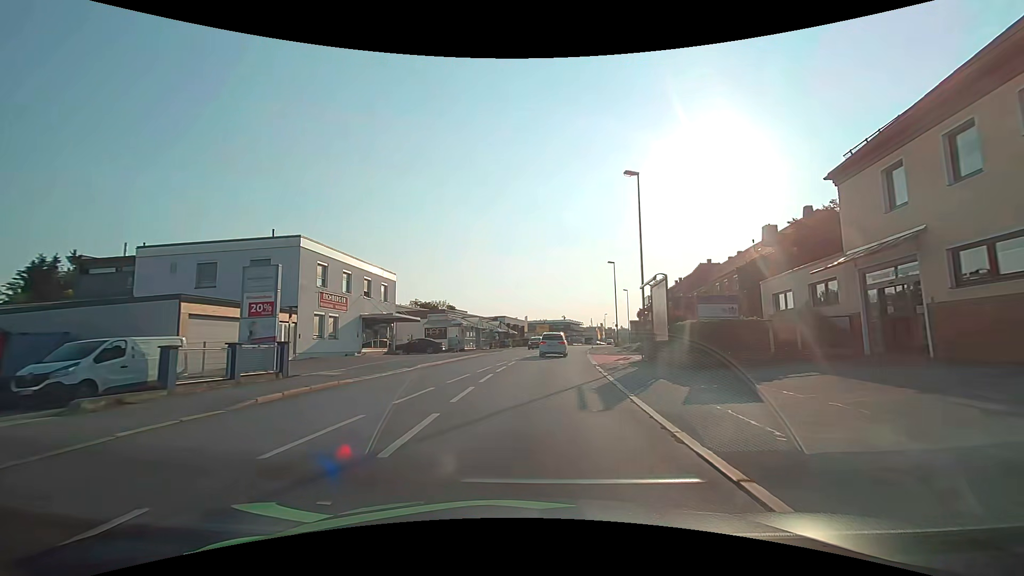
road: tertiary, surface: asphalt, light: Day
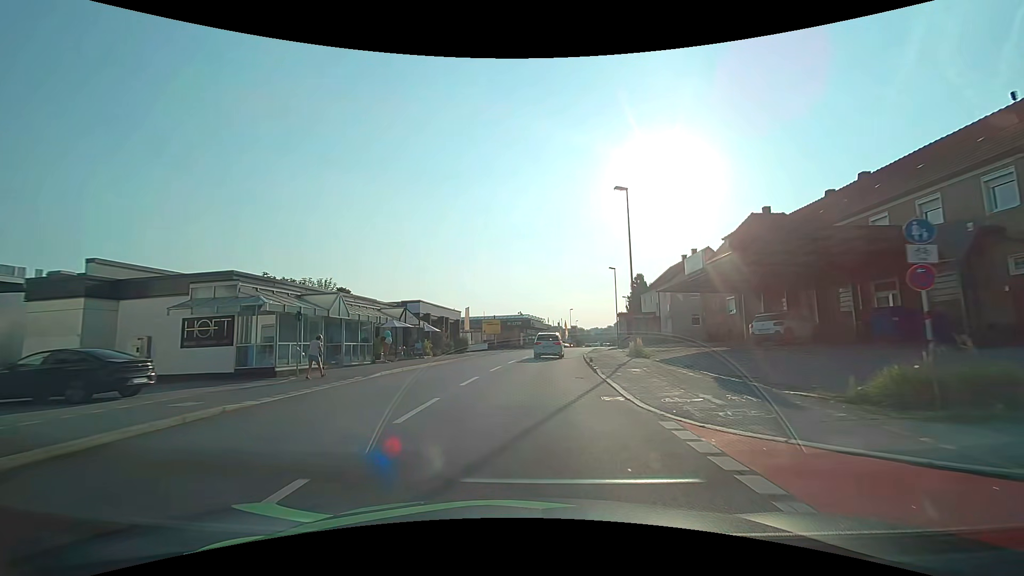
(+1.5, +30.6) m; +5°
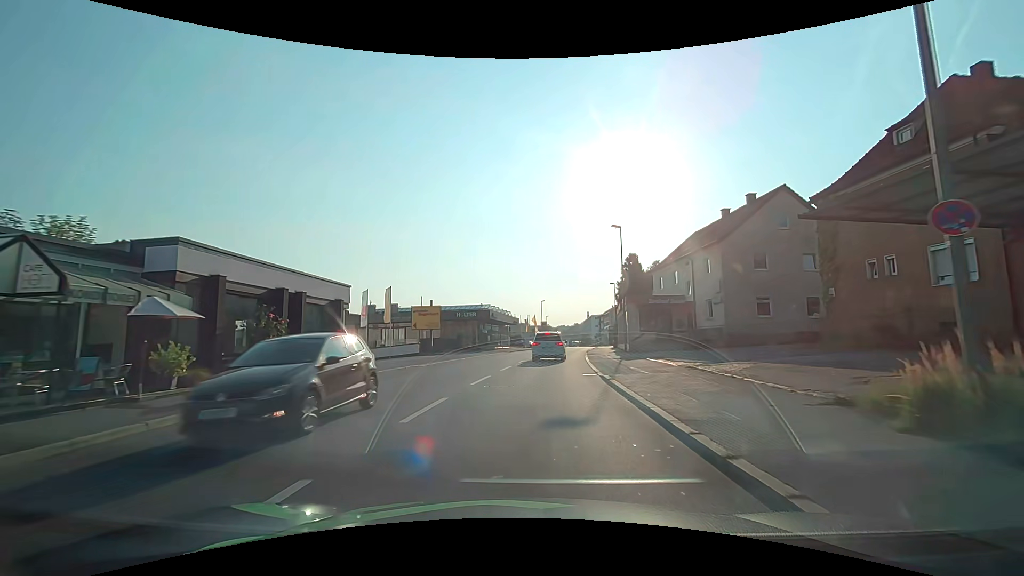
(+0.6, +23.6) m; +4°
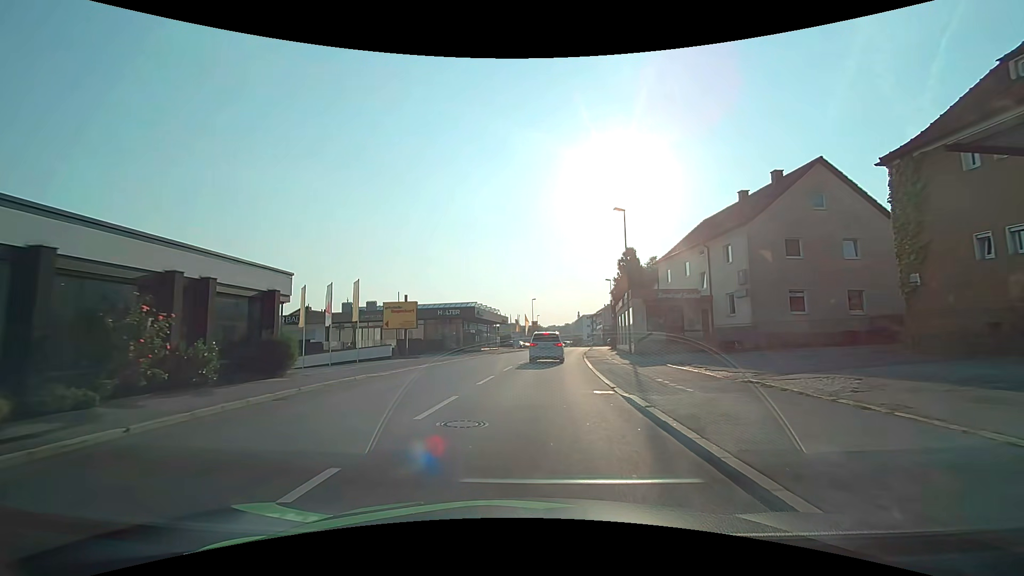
(0.0, +5.4) m; +1°
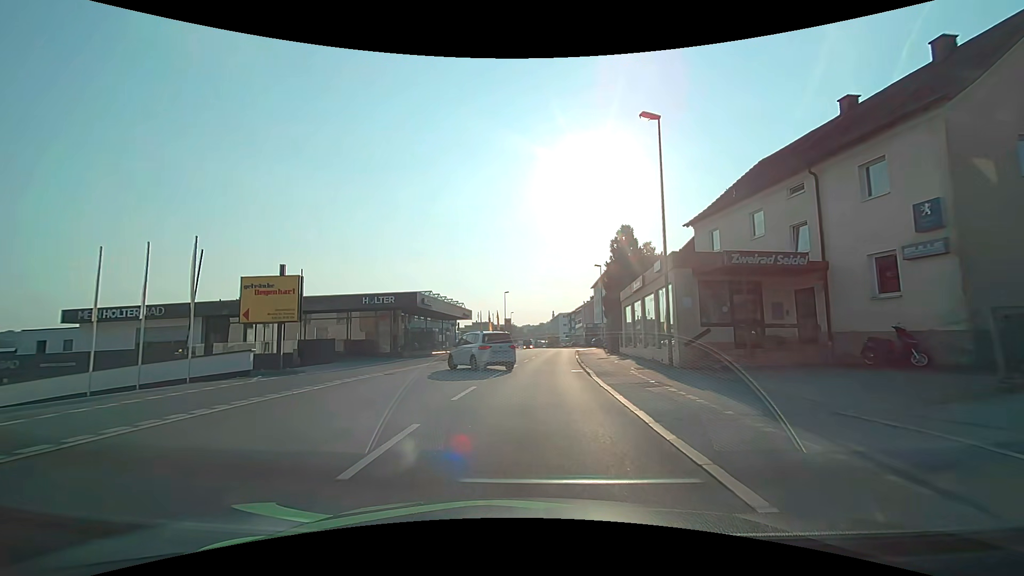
(+0.5, +14.9) m; +3°
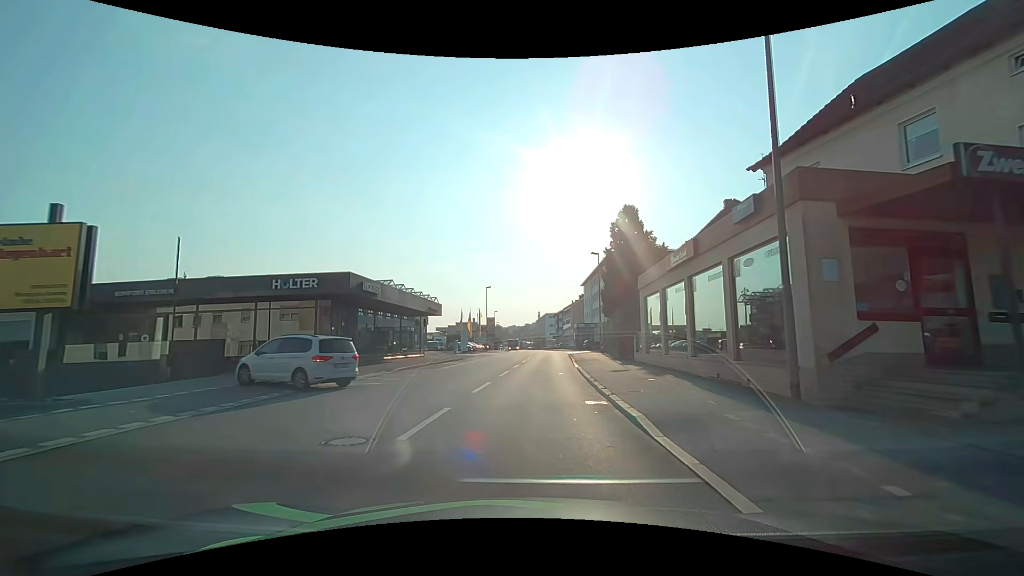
(+0.2, +9.9) m; +2°
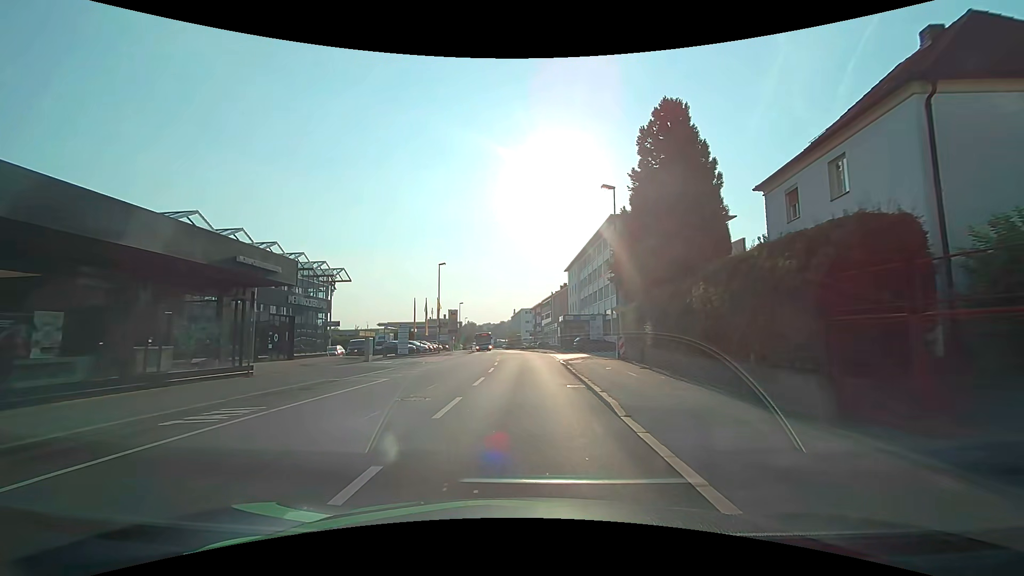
(+0.6, +22.3) m; +3°
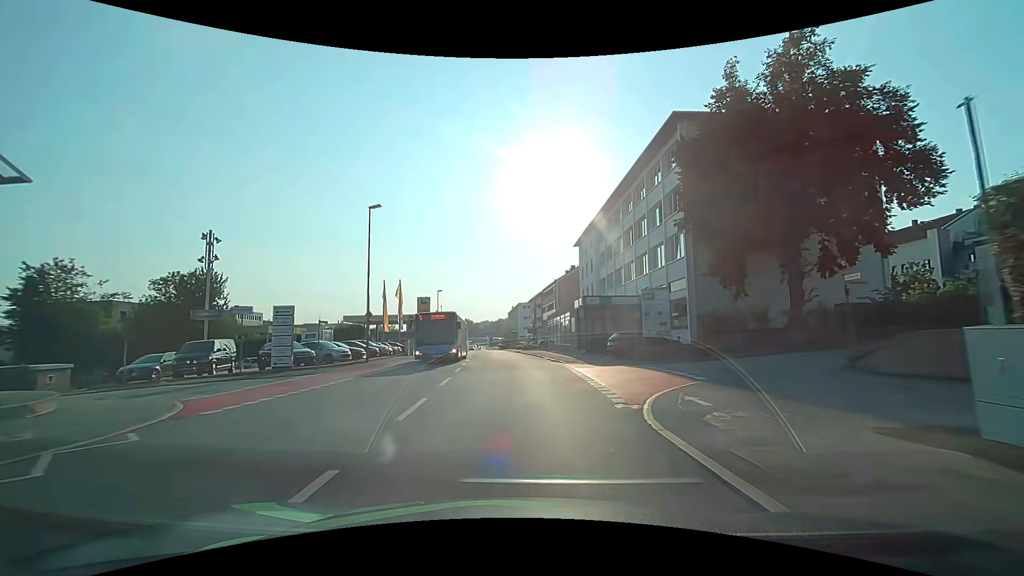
(0.0, +24.1) m; 0°
(0, +10) (0, +20) (-1, +30) (-2, +40) (-2, +50) (-3, +60) (-4, +70) (-5, +80) (-6, +90) (-7, +100) m
